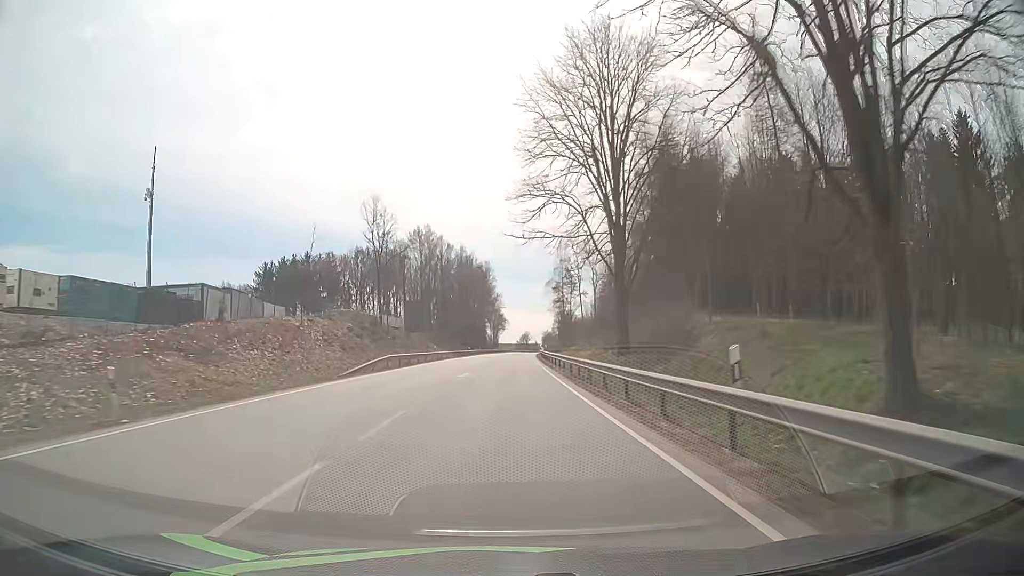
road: primary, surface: asphalt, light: Day
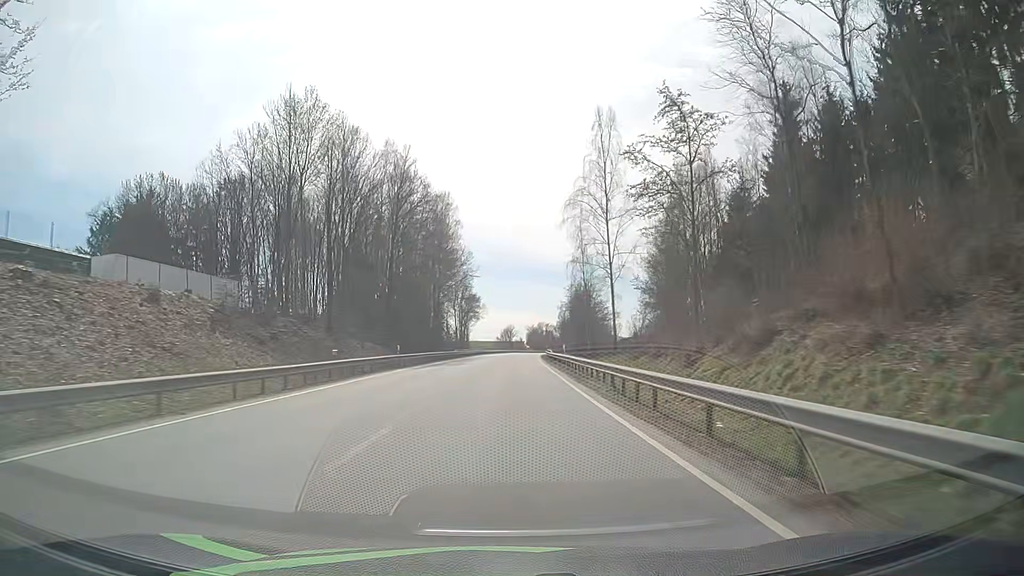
(+0.7, +70.6) m; +2°
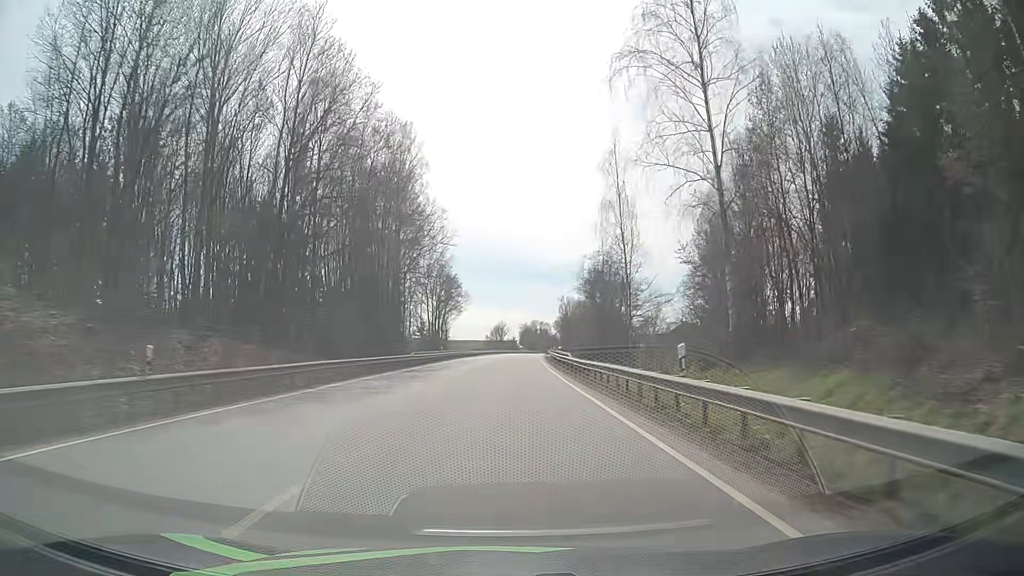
(+0.2, +28.9) m; +1°
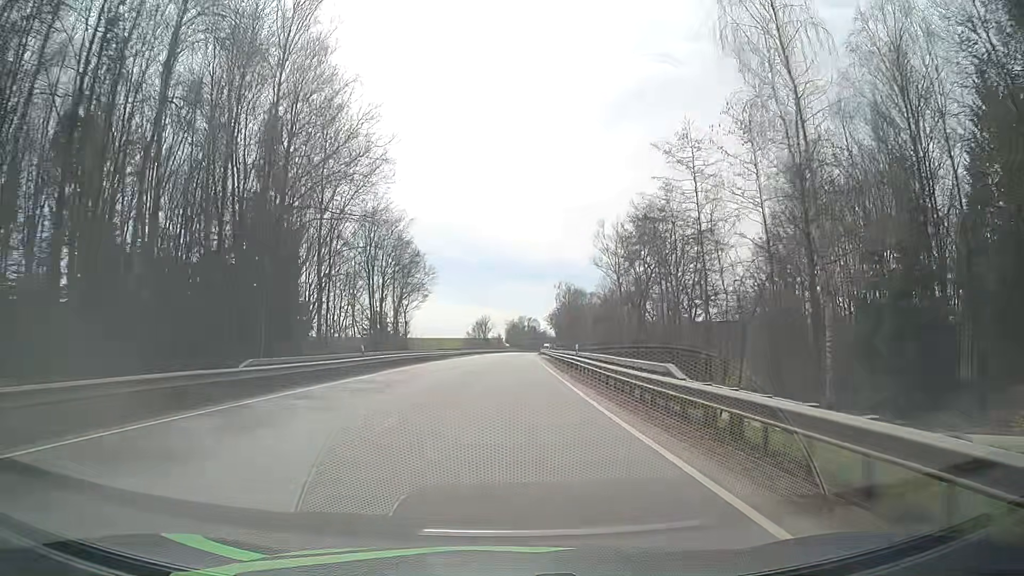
(+0.3, +29.3) m; +1°
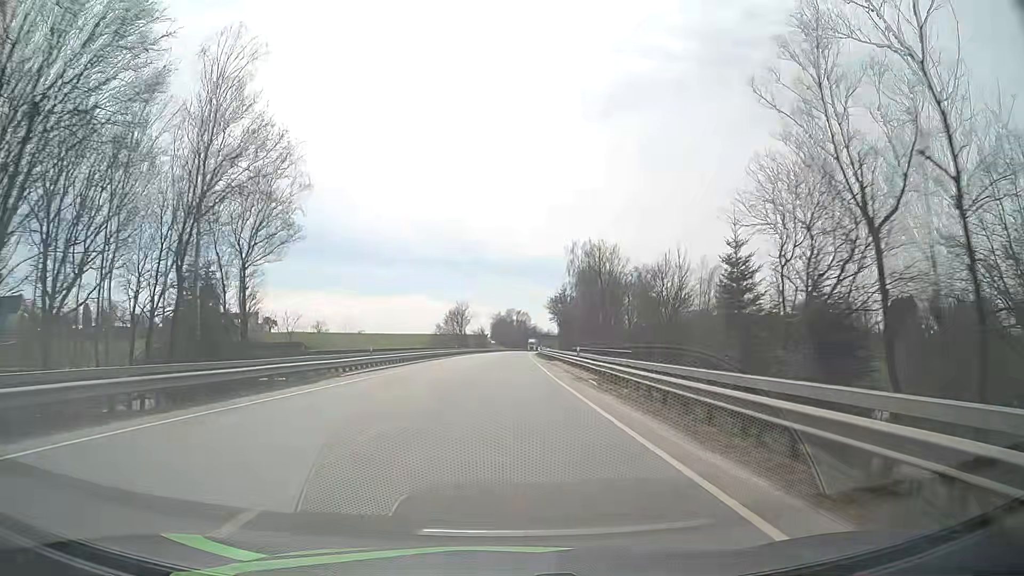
(+0.2, +44.5) m; +1°
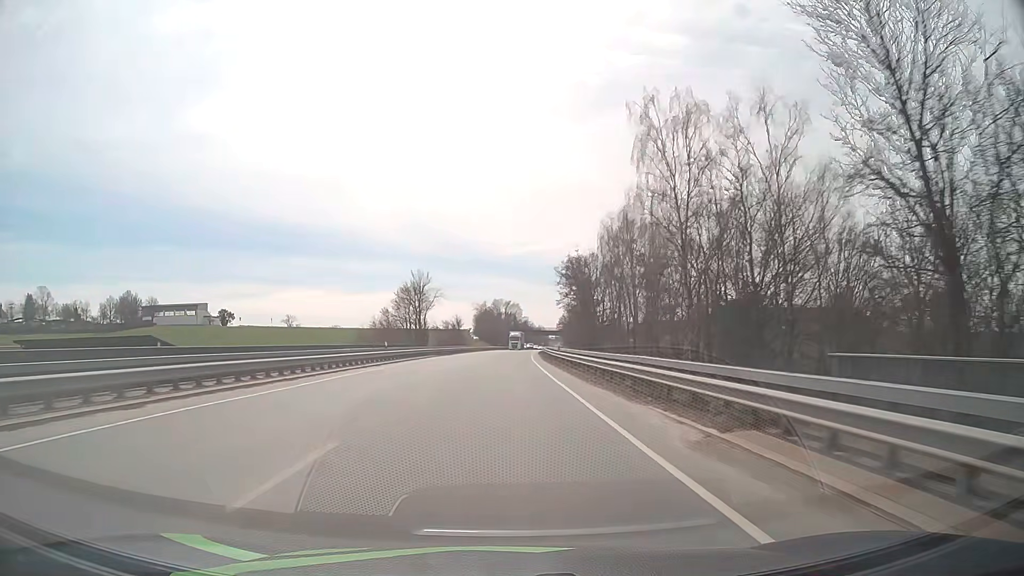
(+0.4, +45.2) m; +1°
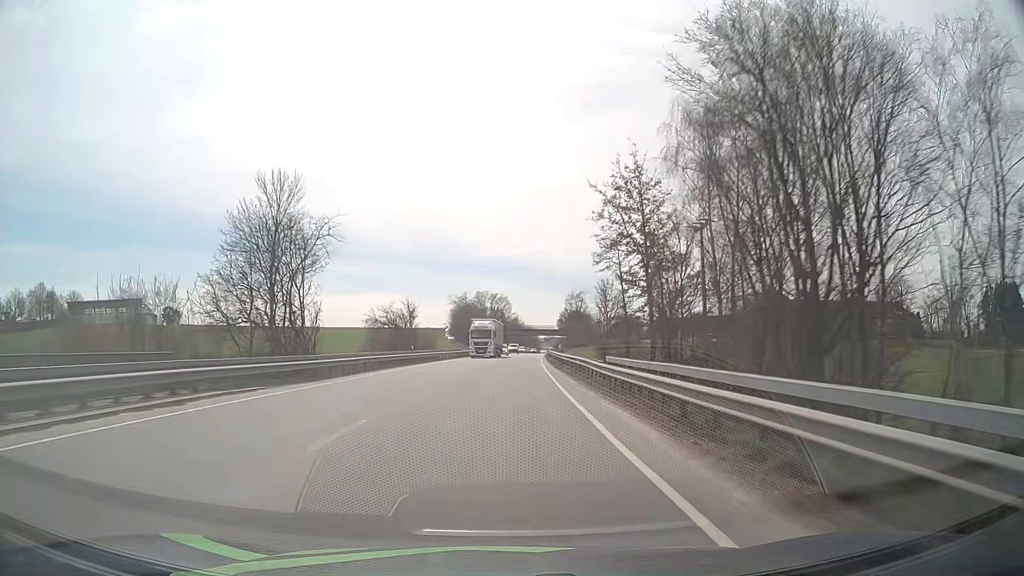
(+0.4, +45.5) m; +1°
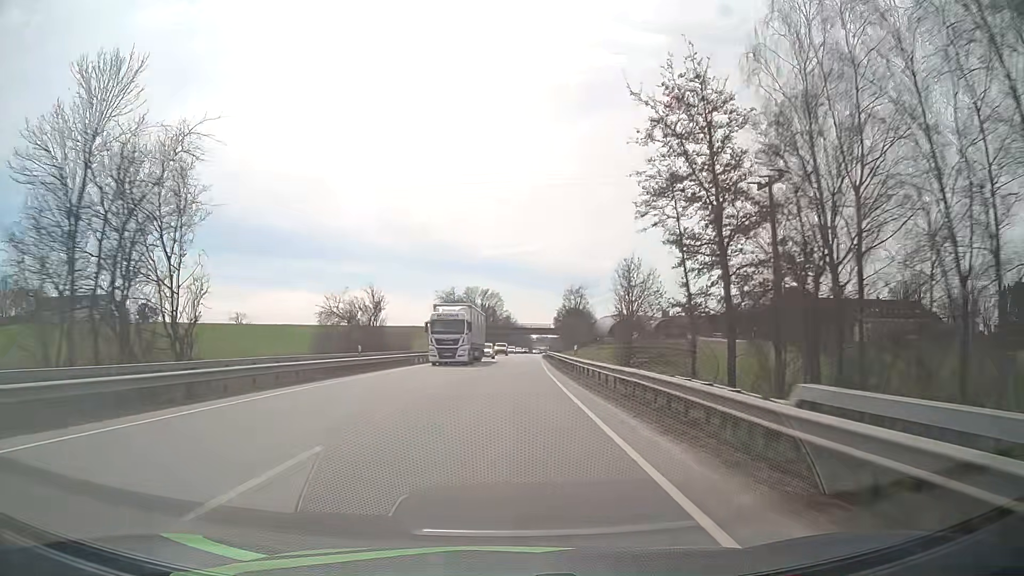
(0.0, +15.2) m; 0°
(0, +10) (0, +20) (0, +30) (+1, +40) (+1, +50) (+1, +60) (+2, +70) (+2, +80) (+3, +90) (+4, +100) m
